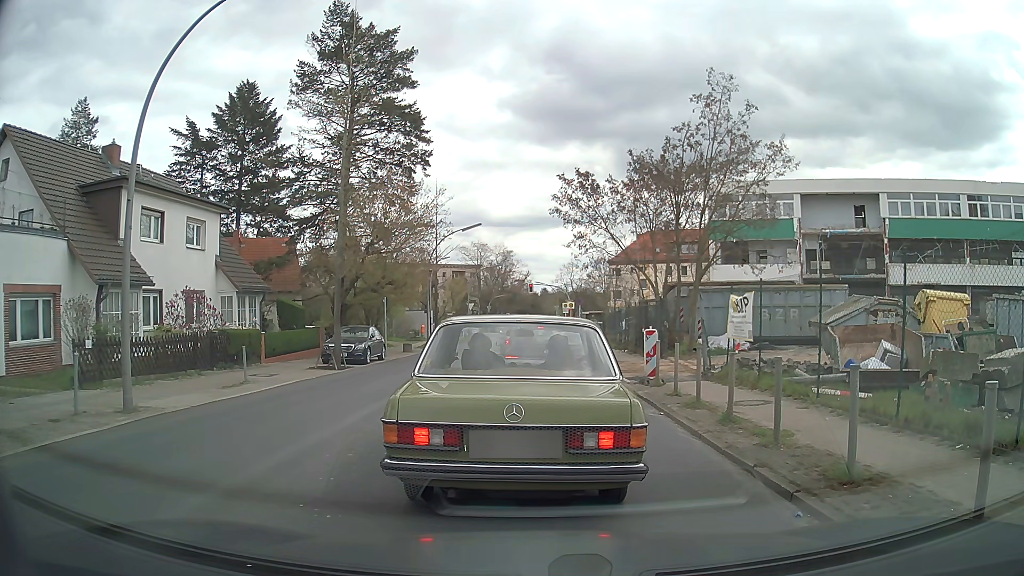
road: tertiary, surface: asphalt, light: Day
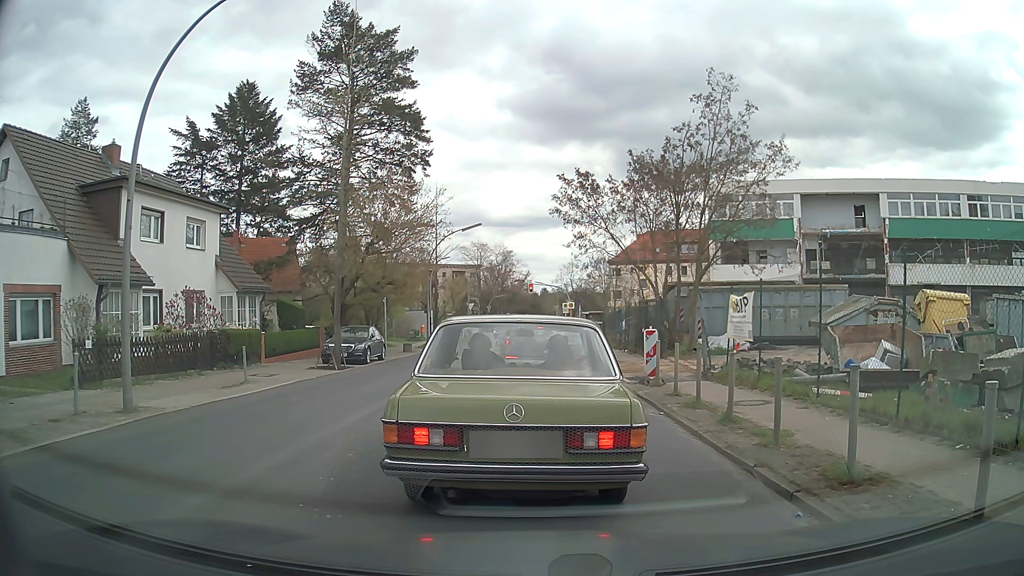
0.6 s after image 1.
(0.0, 0.0) m; 0°
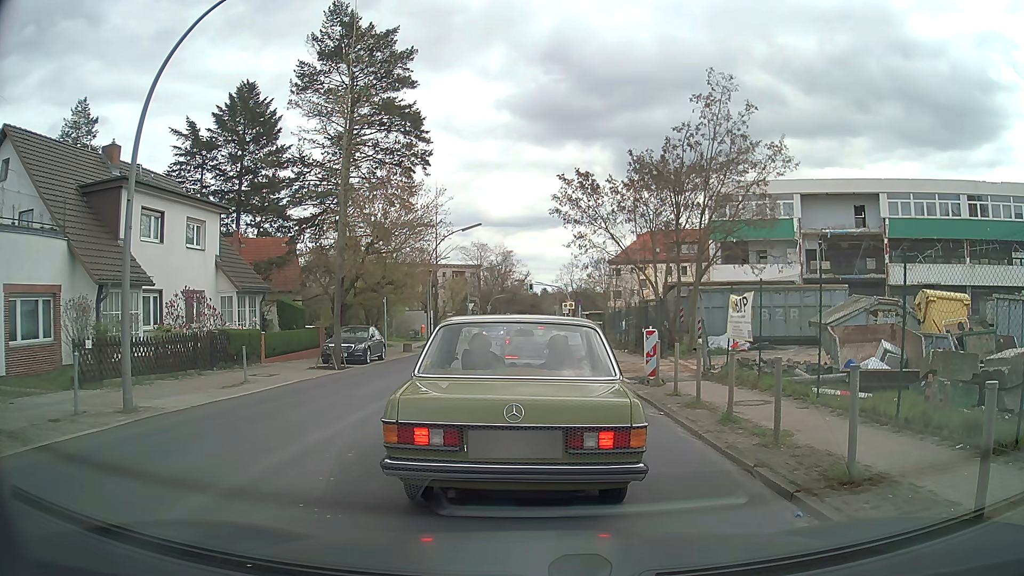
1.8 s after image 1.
(0.0, 0.0) m; 0°
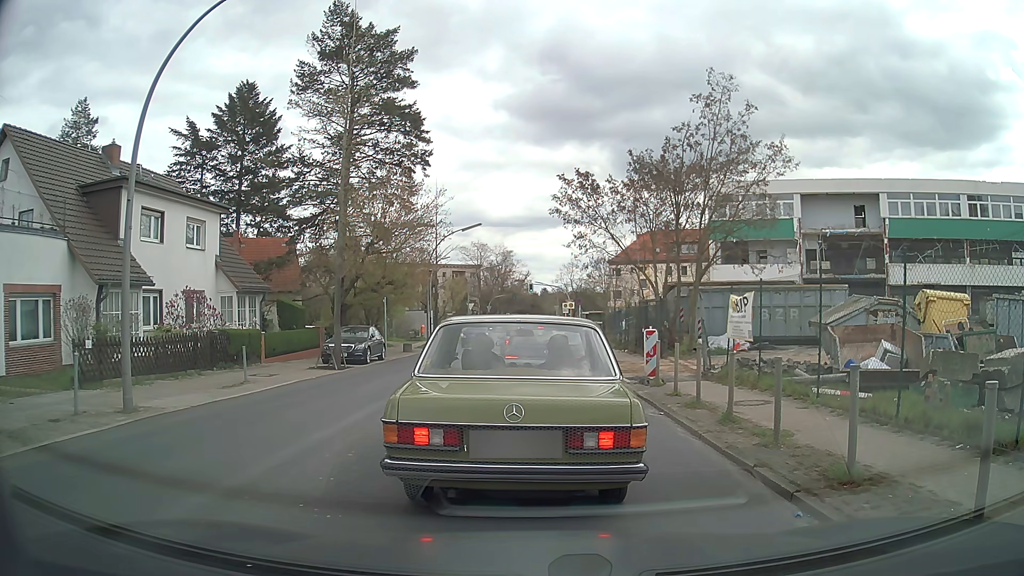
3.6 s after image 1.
(0.0, 0.0) m; 0°
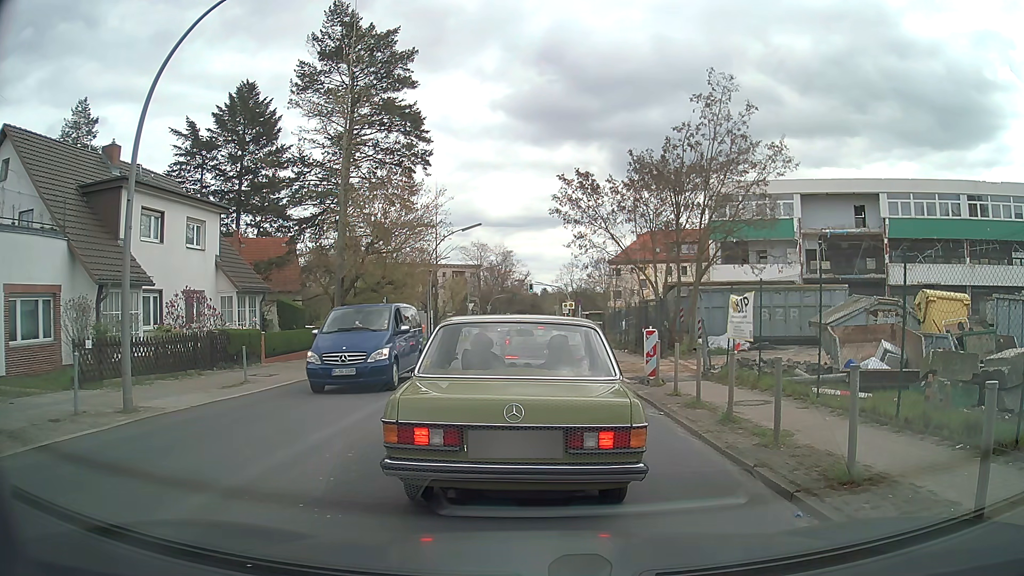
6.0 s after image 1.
(0.0, 0.0) m; 0°
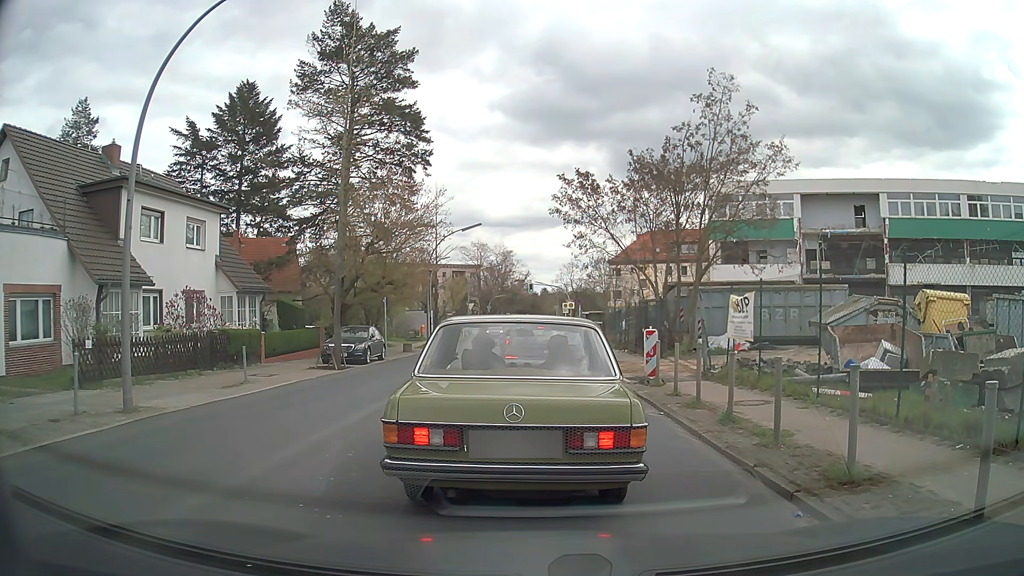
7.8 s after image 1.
(0.0, 0.0) m; 0°
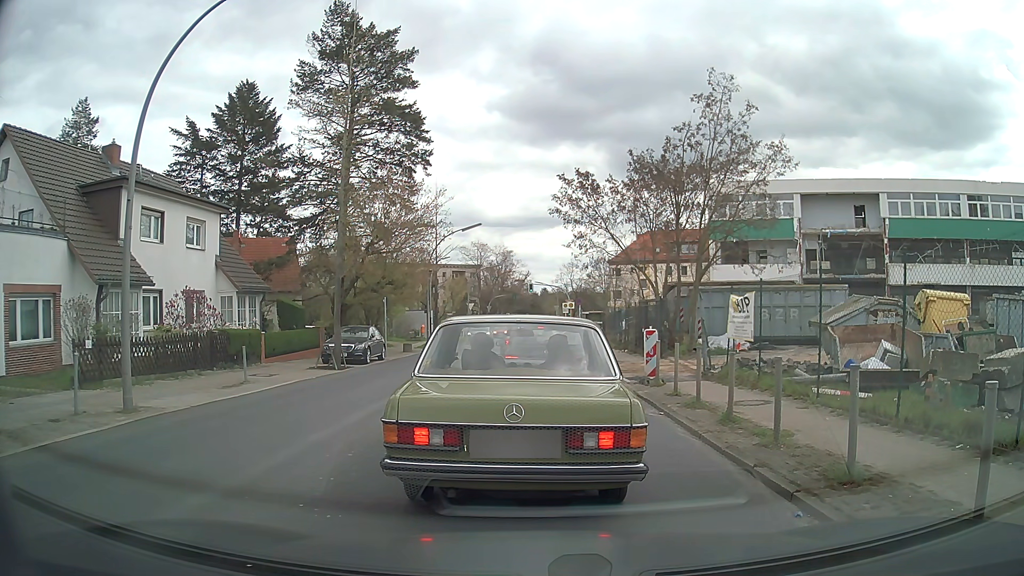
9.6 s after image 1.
(0.0, 0.0) m; 0°
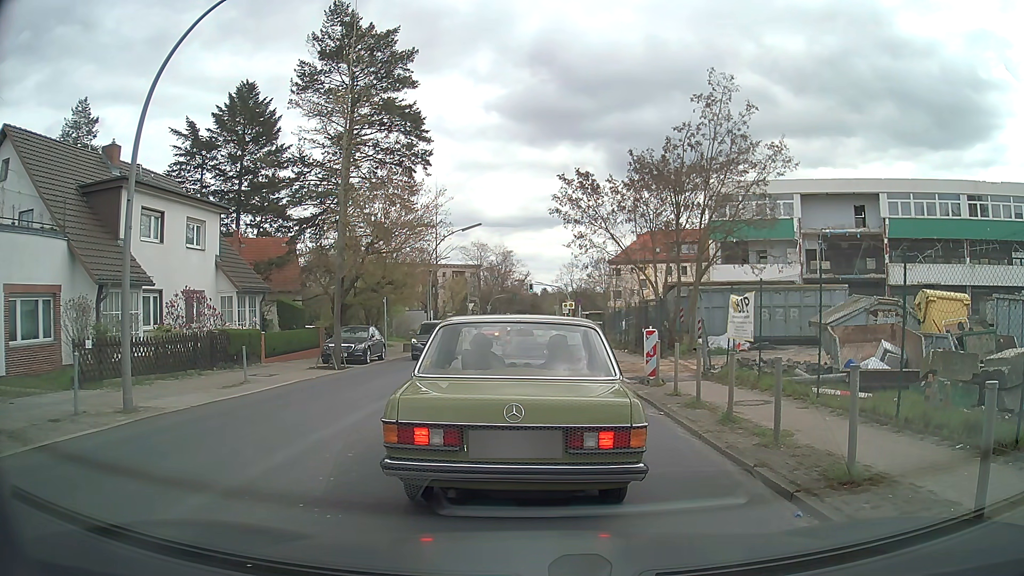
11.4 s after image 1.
(0.0, 0.0) m; 0°
